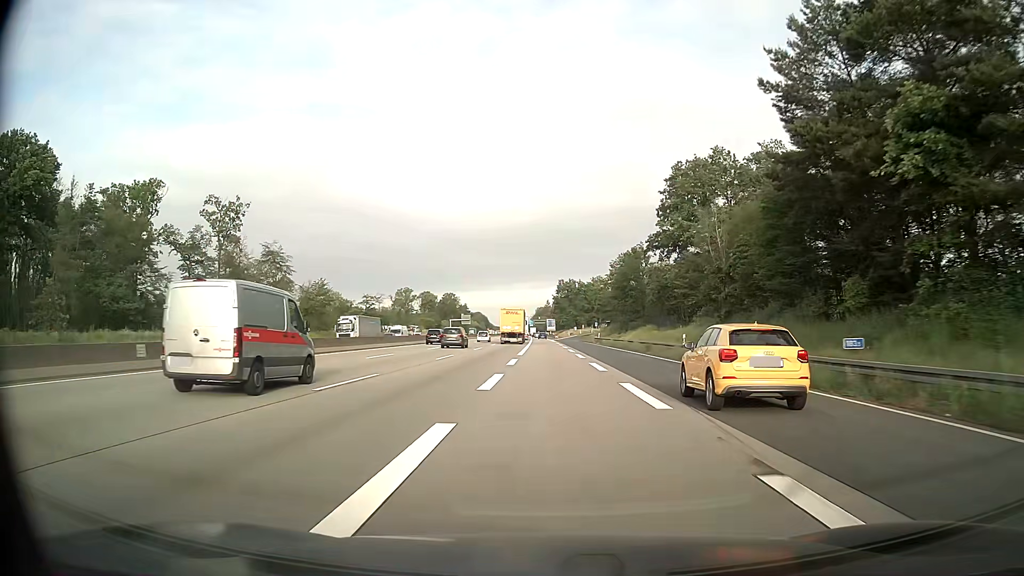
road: motorway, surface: asphalt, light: Day
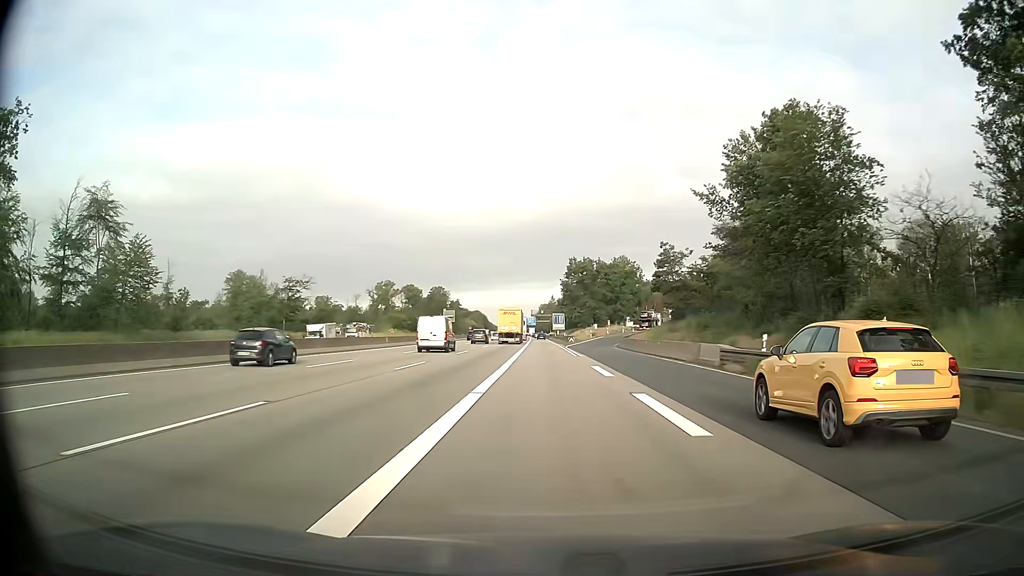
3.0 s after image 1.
(-0.4, +63.2) m; 0°
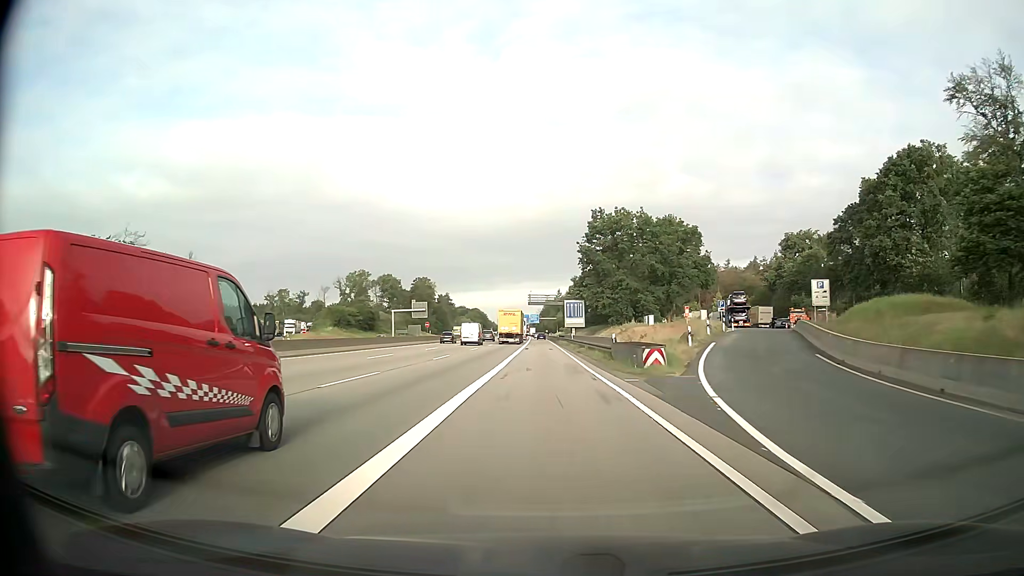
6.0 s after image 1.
(-0.3, +62.8) m; 0°
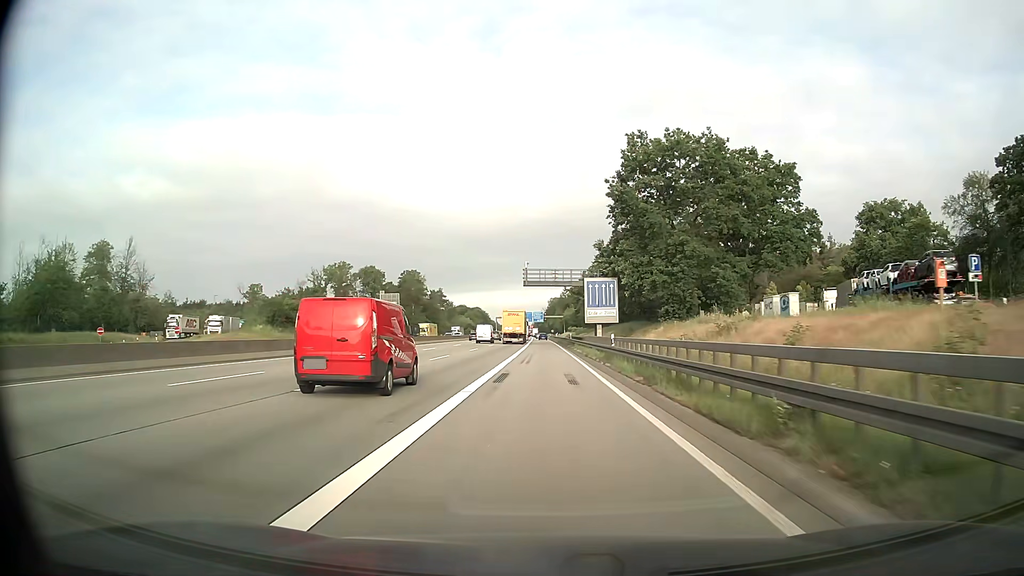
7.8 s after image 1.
(-0.2, +37.9) m; -1°
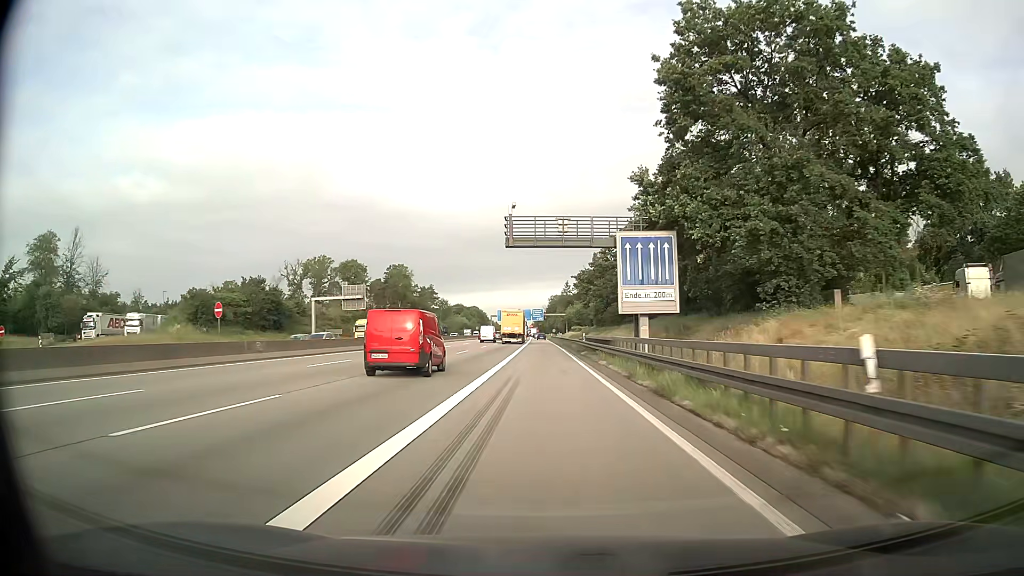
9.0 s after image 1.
(+0.1, +25.4) m; 0°
(0, +10) (0, +20) (0, +30) (0, +40) (0, +50) (0, +60) (0, +70) (0, +80) (0, +90) (0, +100) m
